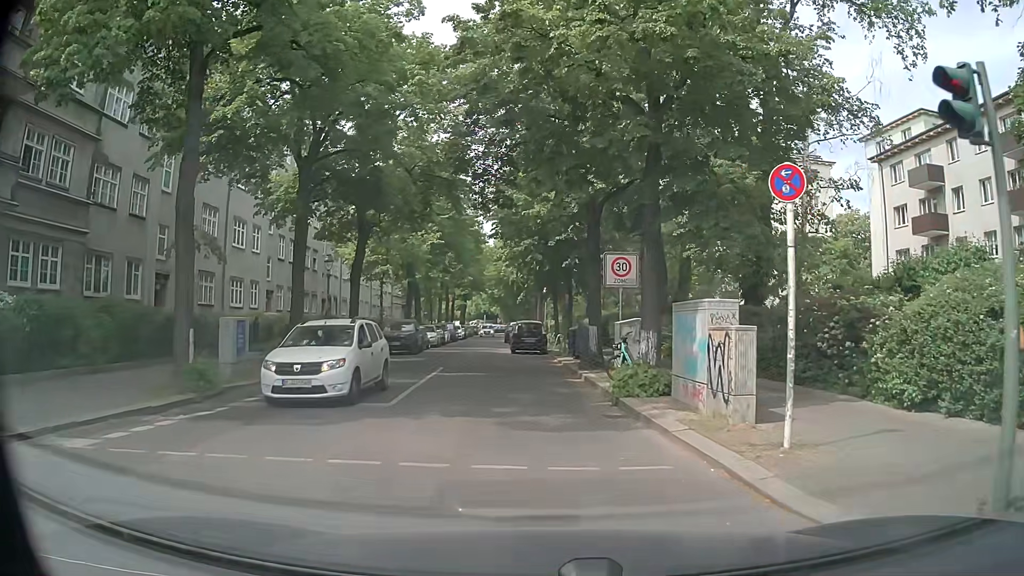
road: residential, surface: asphalt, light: Day
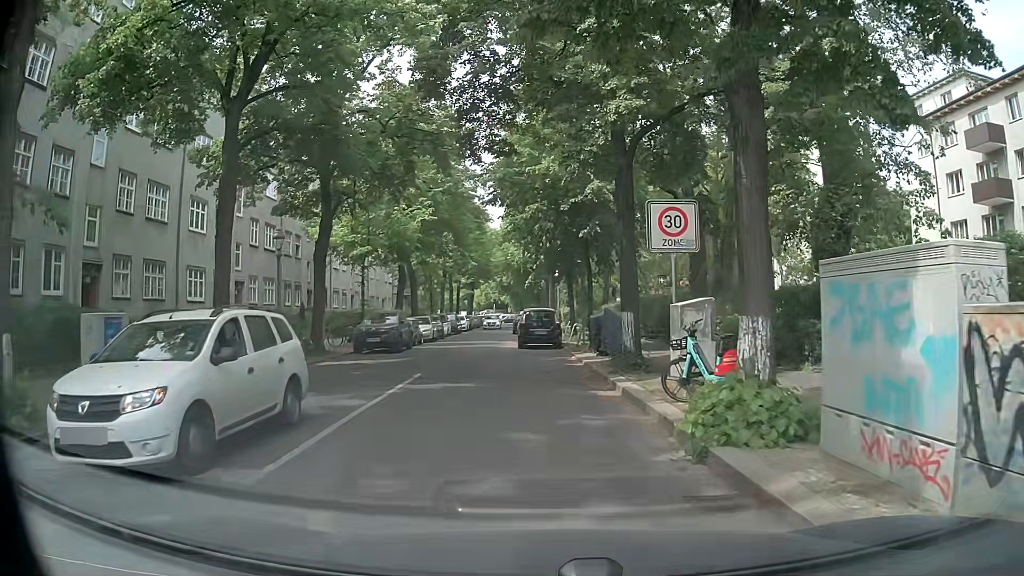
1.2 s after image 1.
(0.0, +6.0) m; 0°
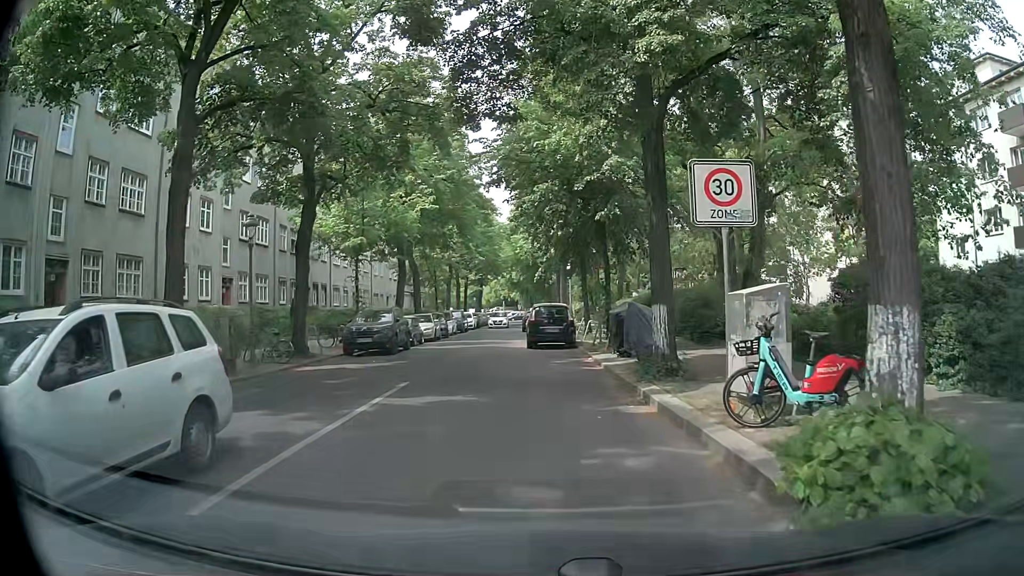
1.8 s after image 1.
(-0.1, +2.7) m; -2°
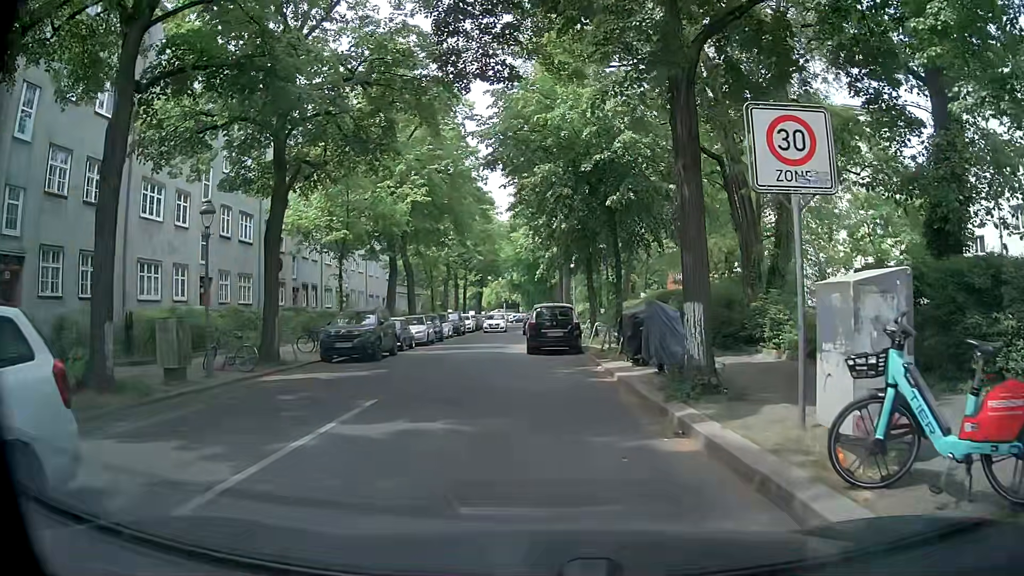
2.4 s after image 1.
(0.0, +2.6) m; -1°
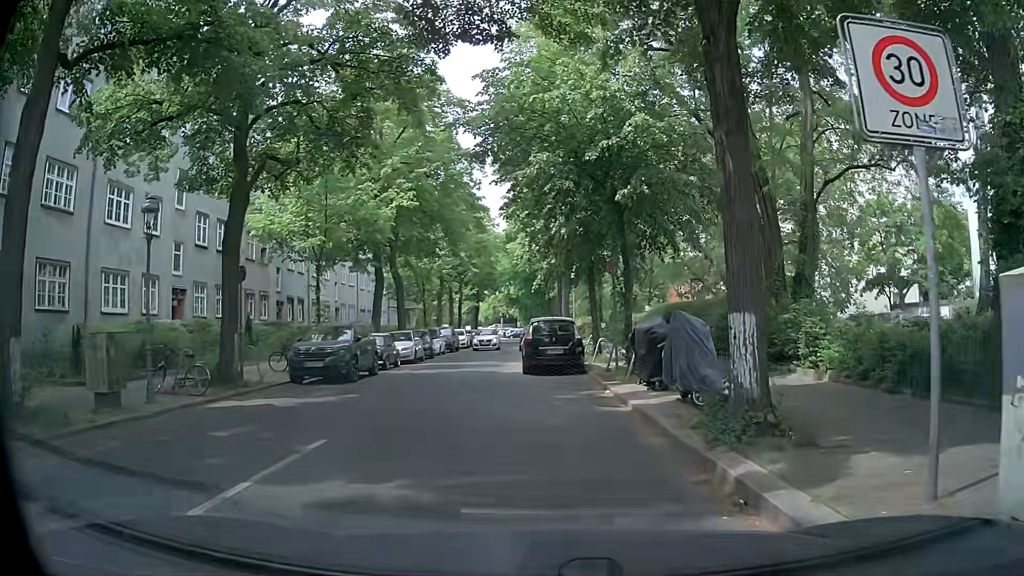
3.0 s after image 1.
(0.0, +2.5) m; 0°
